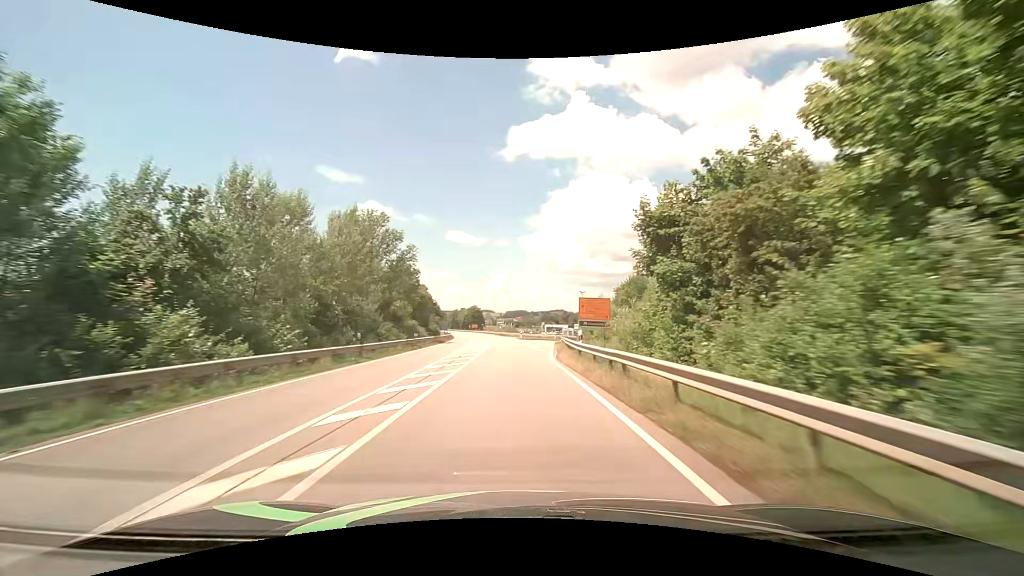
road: primary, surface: asphalt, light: Day
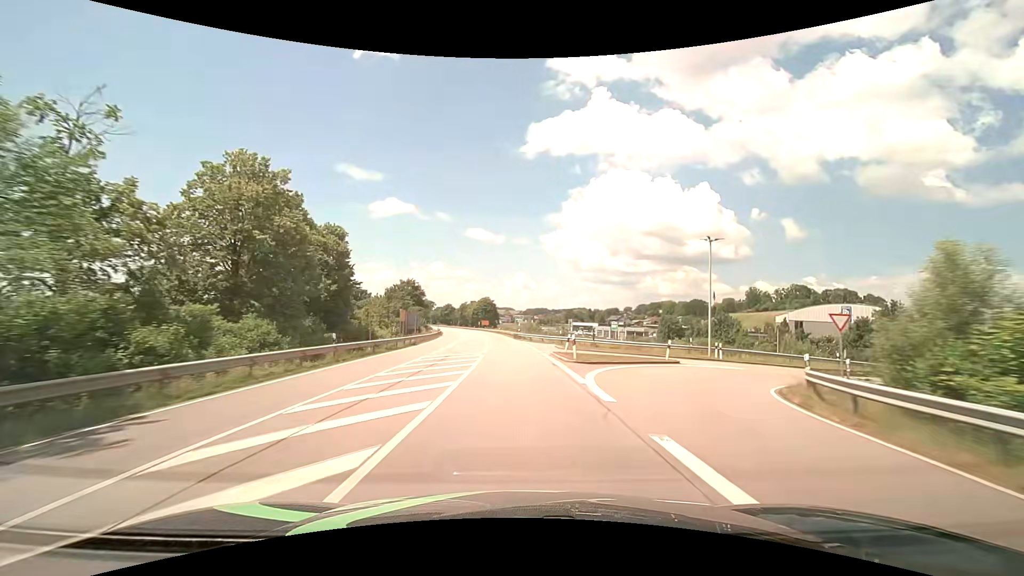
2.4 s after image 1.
(-1.1, +50.2) m; -2°
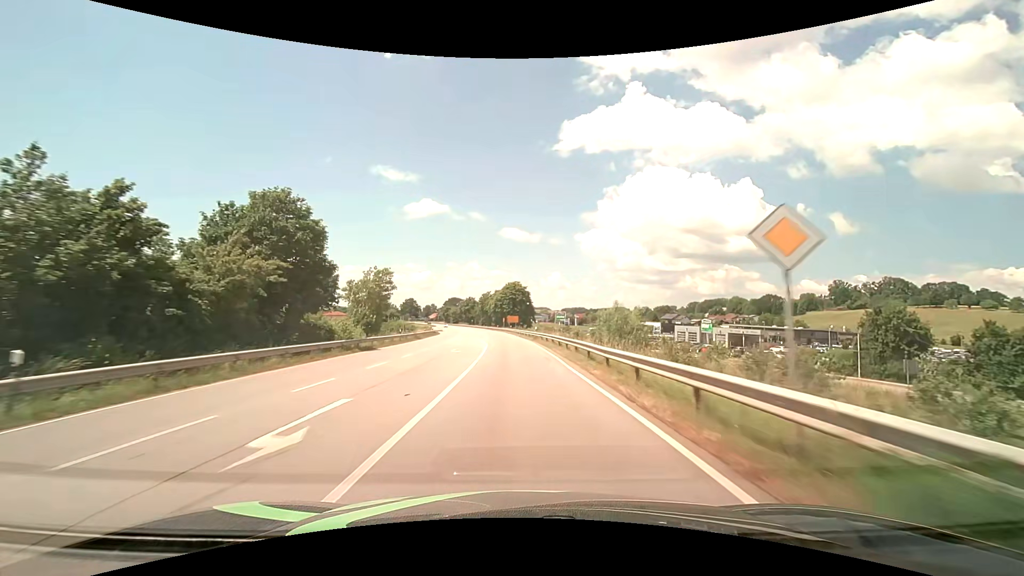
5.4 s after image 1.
(-2.4, +62.8) m; -4°
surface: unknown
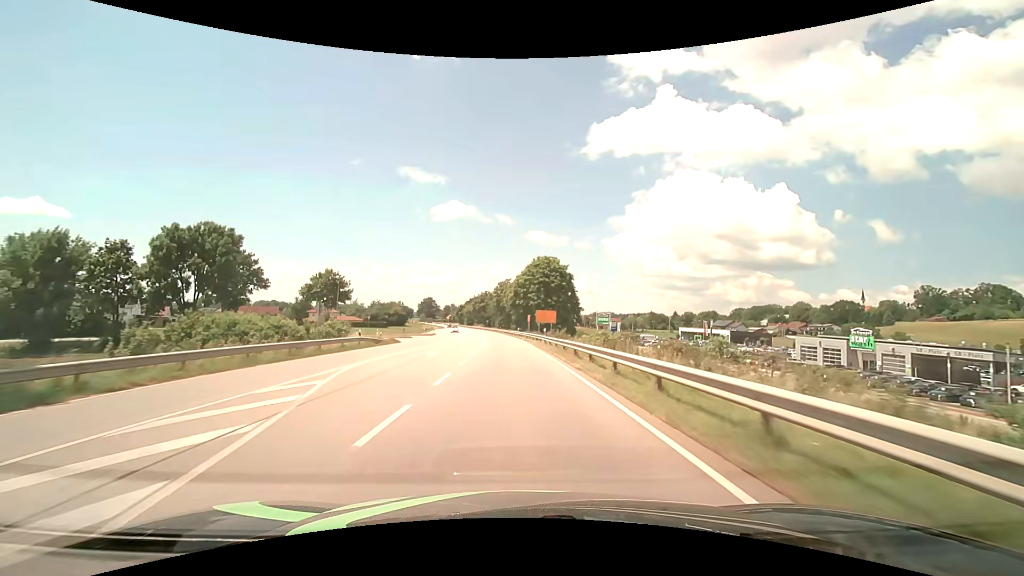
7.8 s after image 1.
(-1.2, +50.1) m; -3°
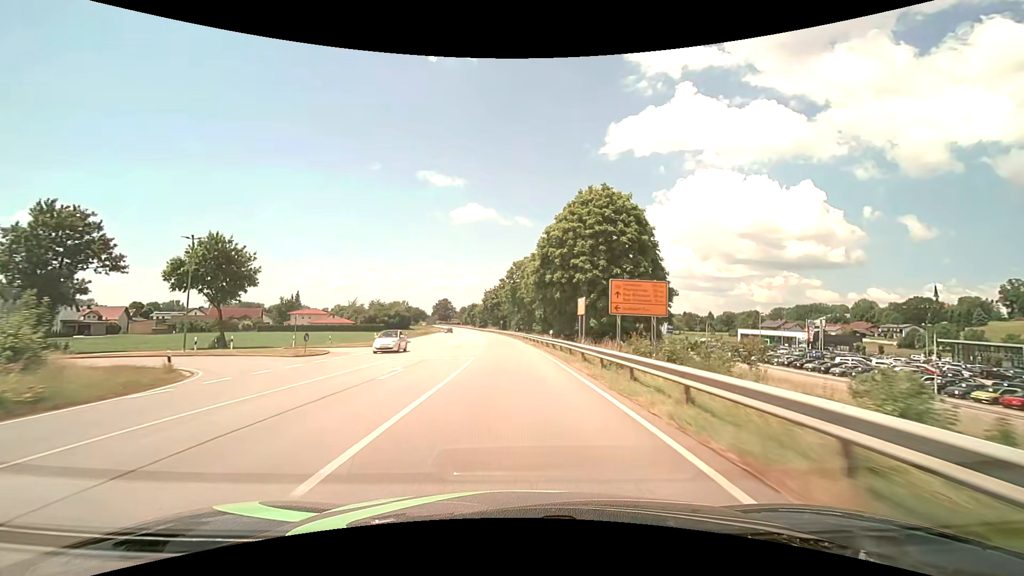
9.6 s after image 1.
(-0.7, +37.4) m; -2°
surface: asphalt
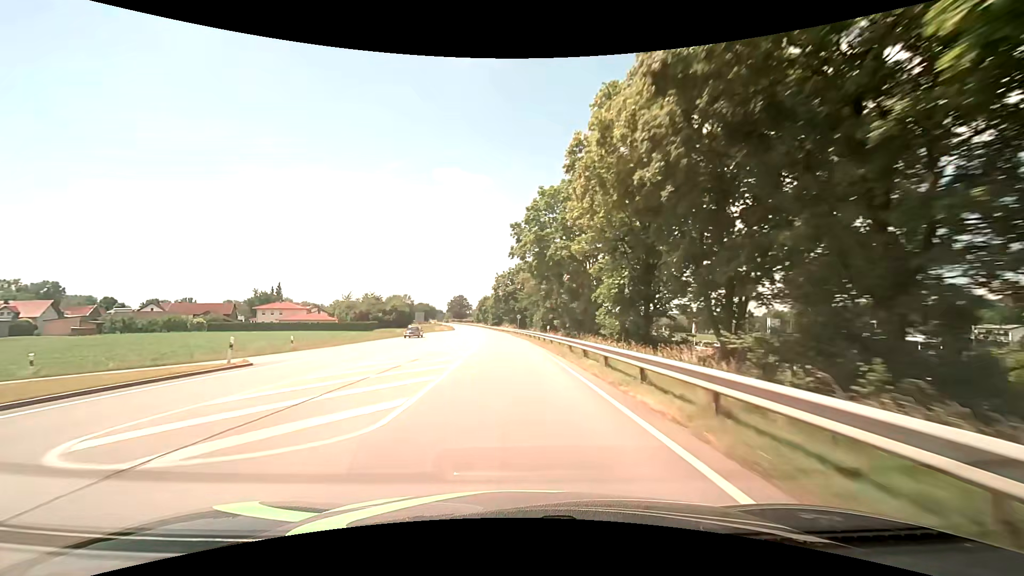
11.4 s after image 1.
(-0.8, +37.5) m; -2°
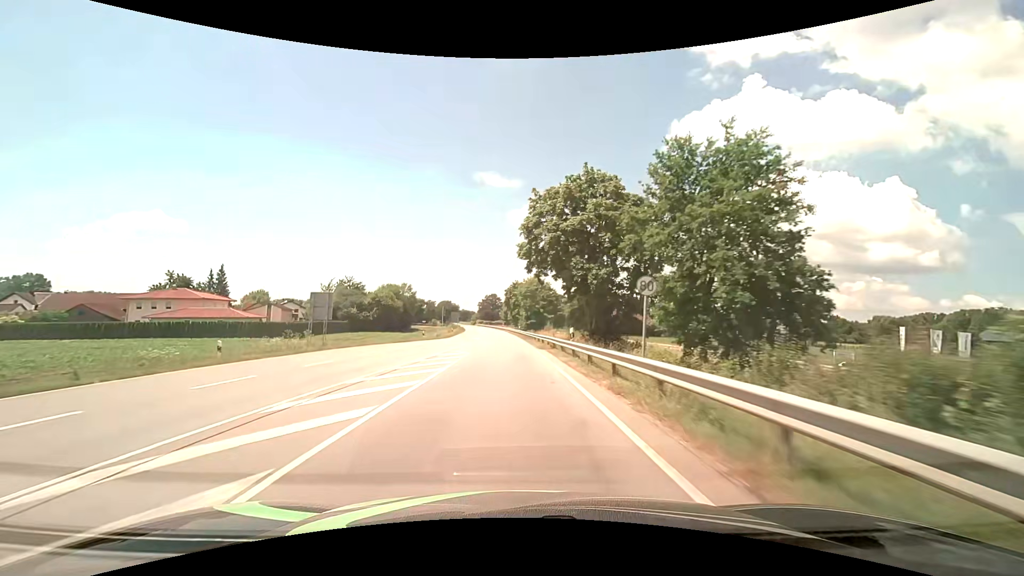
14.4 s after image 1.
(-2.5, +62.3) m; -5°
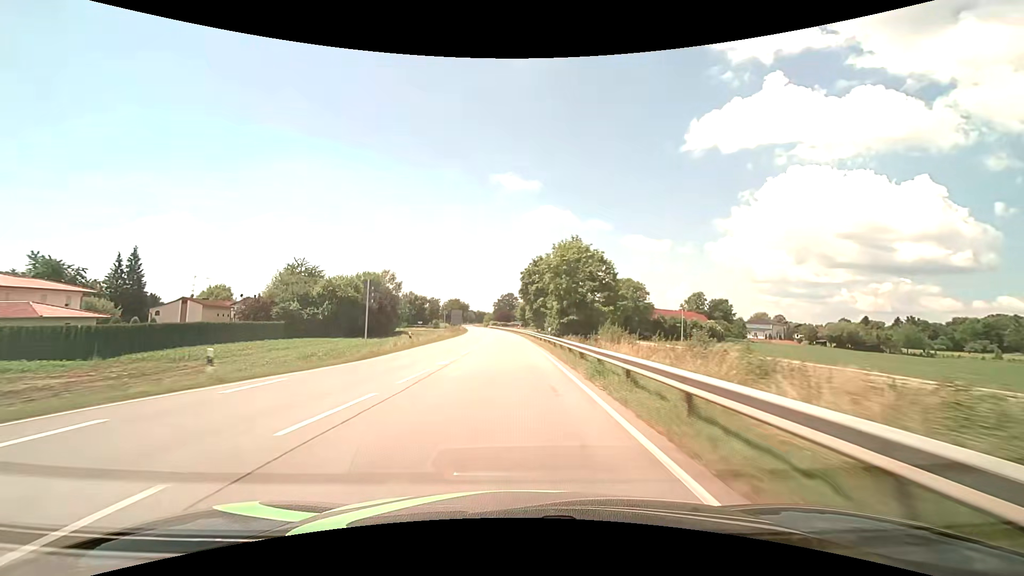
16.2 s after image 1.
(-0.6, +37.5) m; -2°
(0, +10) (0, +20) (0, +30) (-1, +40) (-1, +50) (-1, +60) (-2, +70) (-3, +80) (-3, +90) (-4, +100) m
